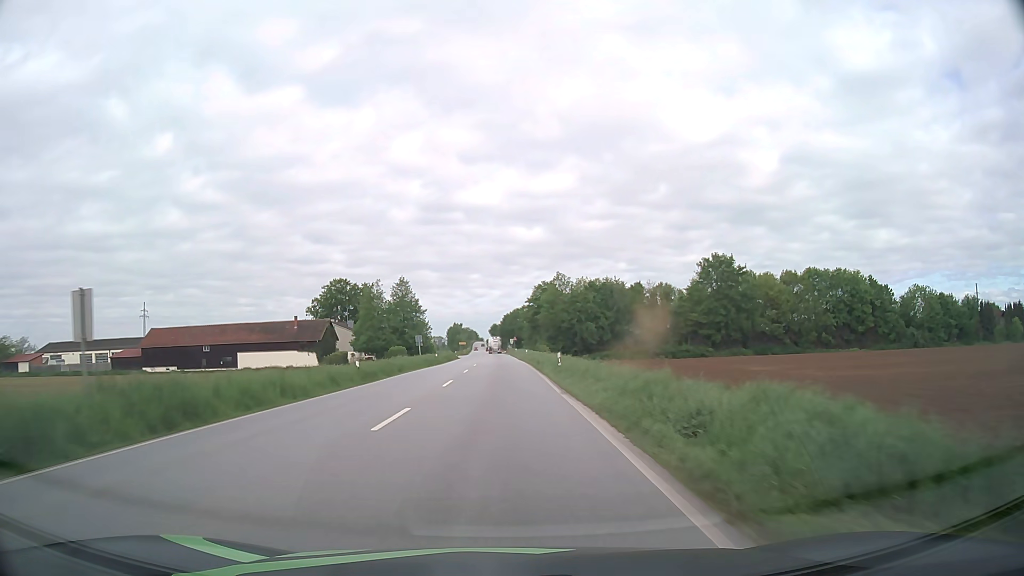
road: primary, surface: asphalt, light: Day
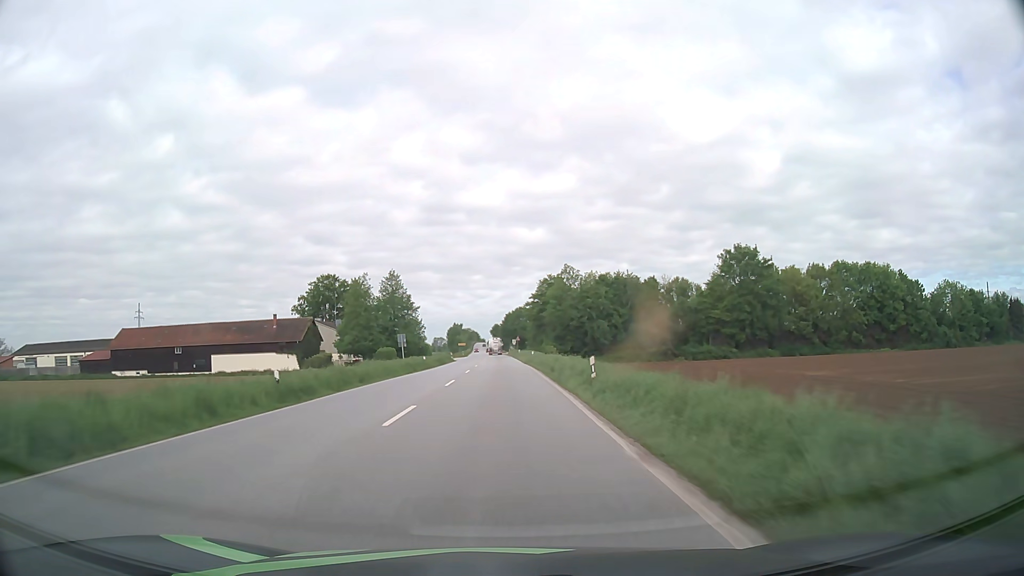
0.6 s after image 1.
(0.0, +11.4) m; 0°
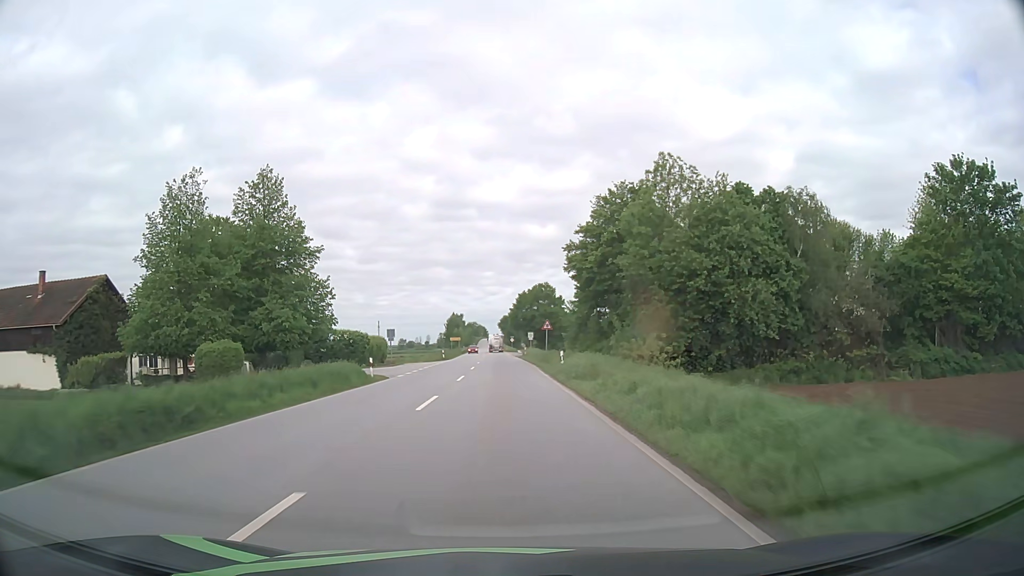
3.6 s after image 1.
(-0.4, +57.7) m; -1°
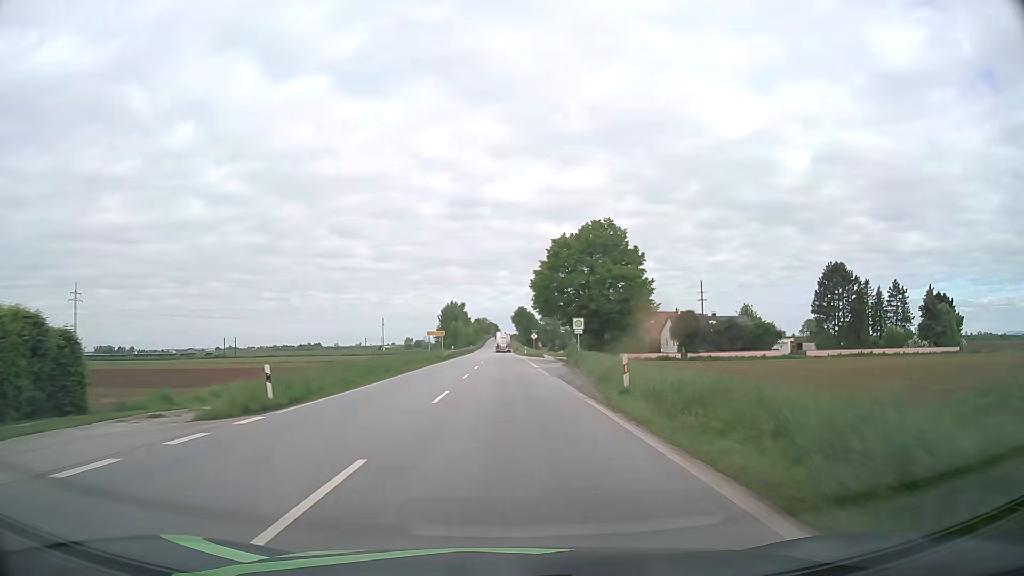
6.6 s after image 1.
(-0.6, +58.3) m; -1°
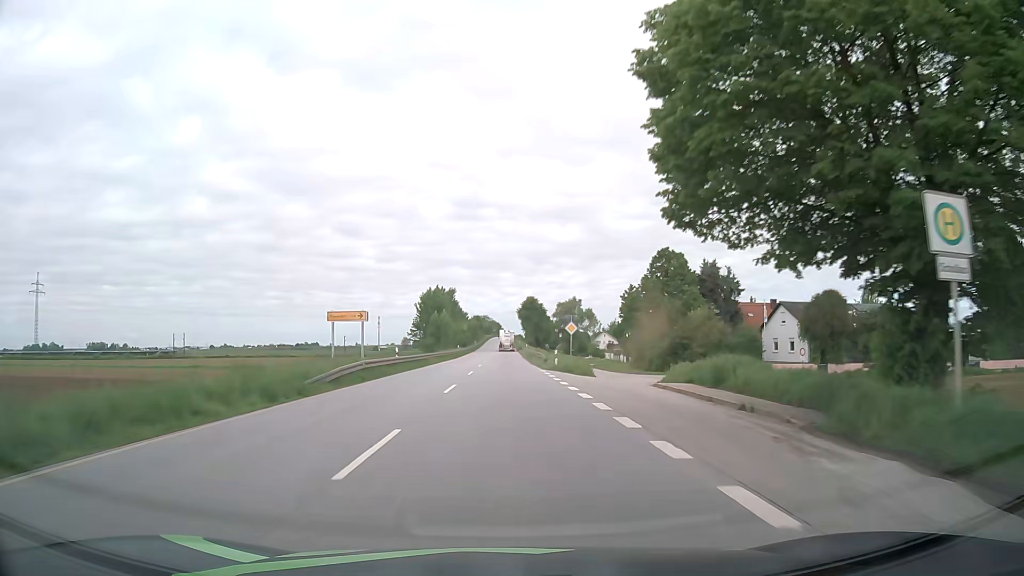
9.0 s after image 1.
(-0.3, +45.5) m; 0°
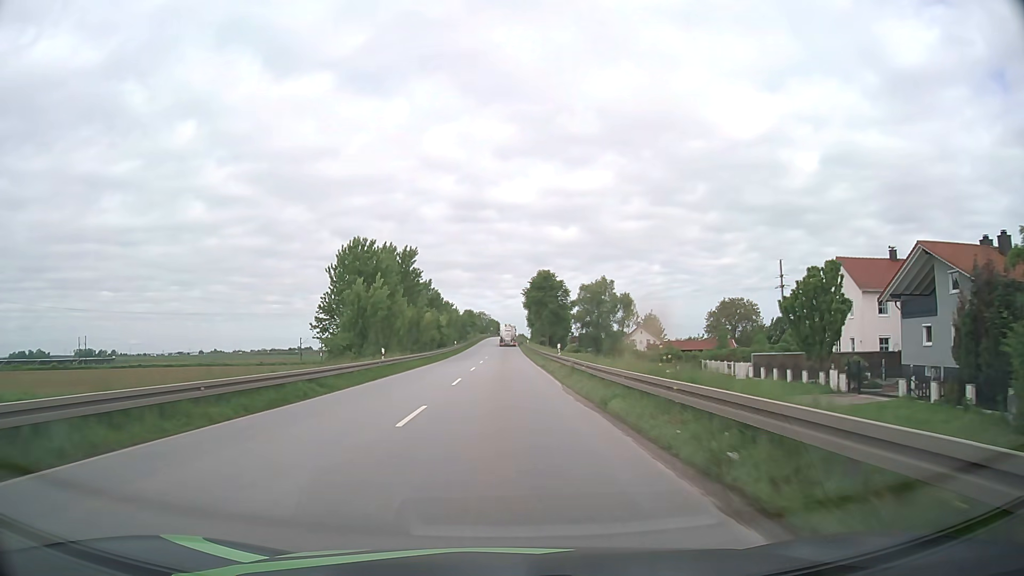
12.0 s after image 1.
(+0.1, +55.6) m; 0°
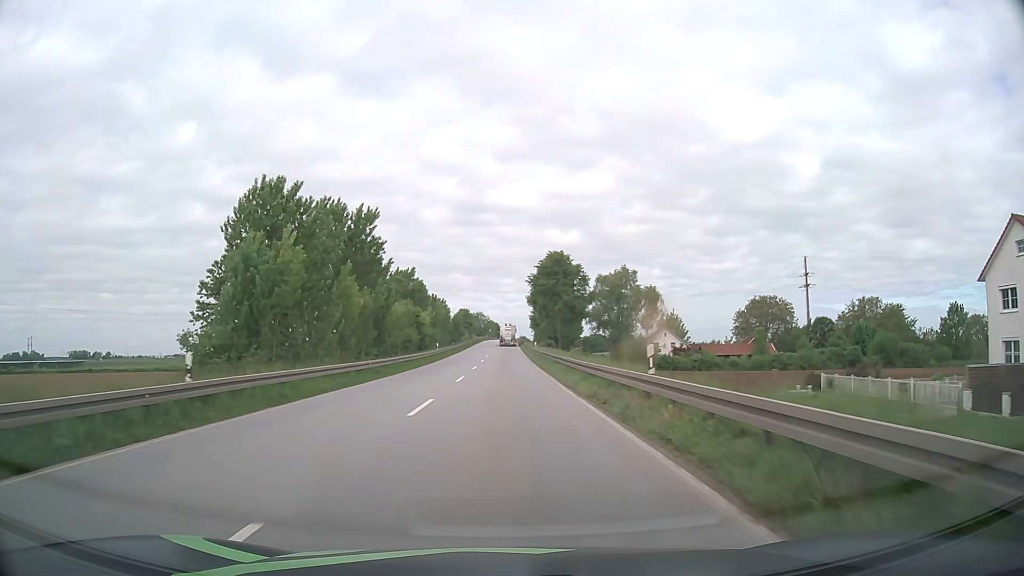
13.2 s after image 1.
(0.0, +22.4) m; 0°
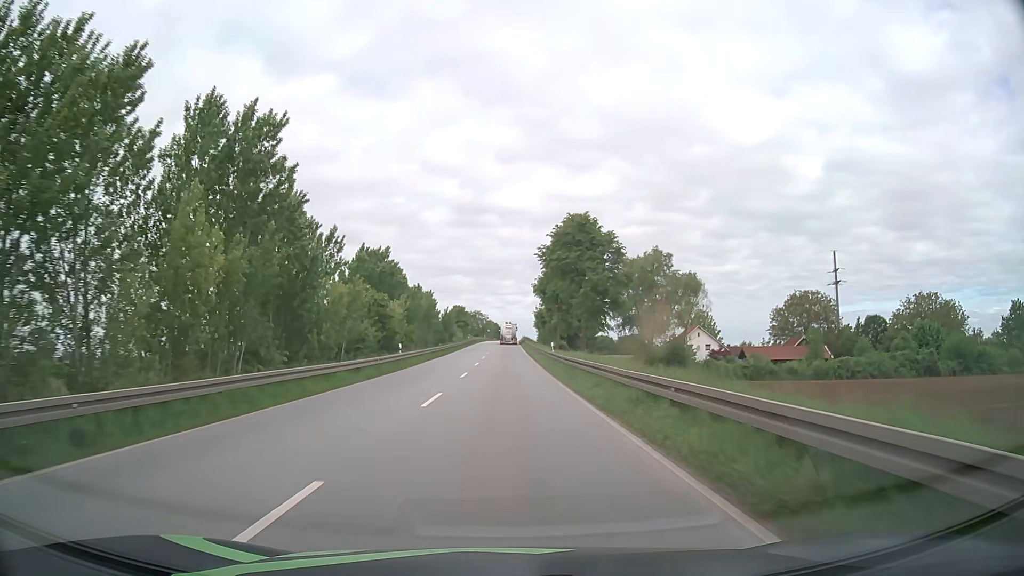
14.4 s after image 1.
(0.0, +22.4) m; 0°
(0, +10) (0, +20) (0, +30) (0, +40) (0, +50) (0, +60) (0, +70) (0, +80) (0, +90) (0, +100) m
